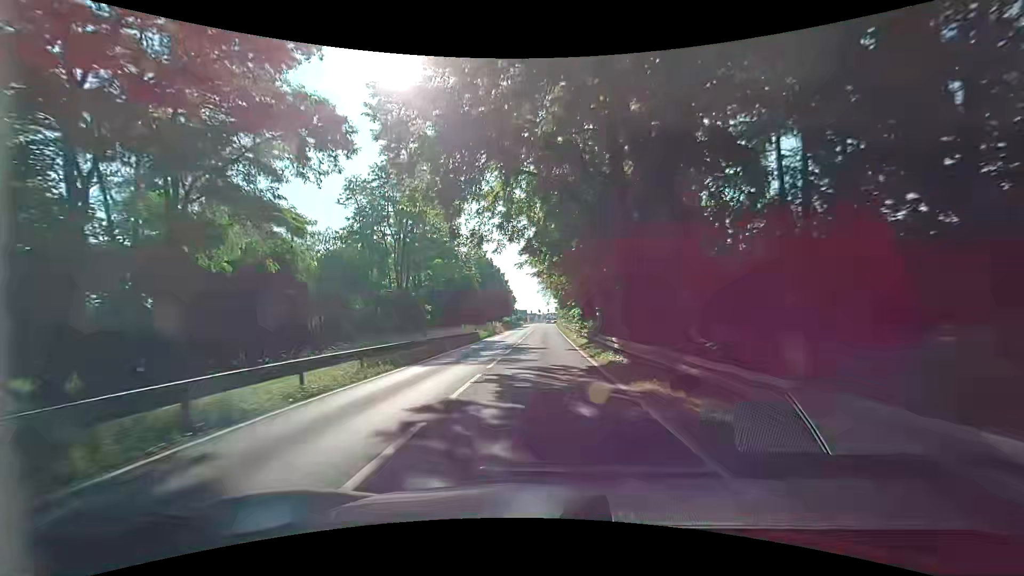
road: primary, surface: asphalt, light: Day
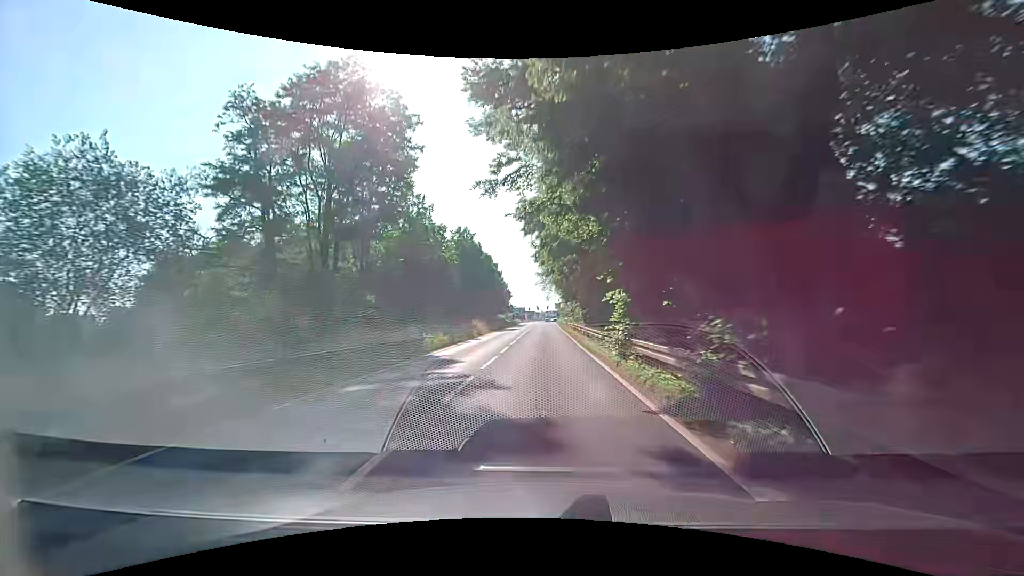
(+0.2, +19.3) m; 0°
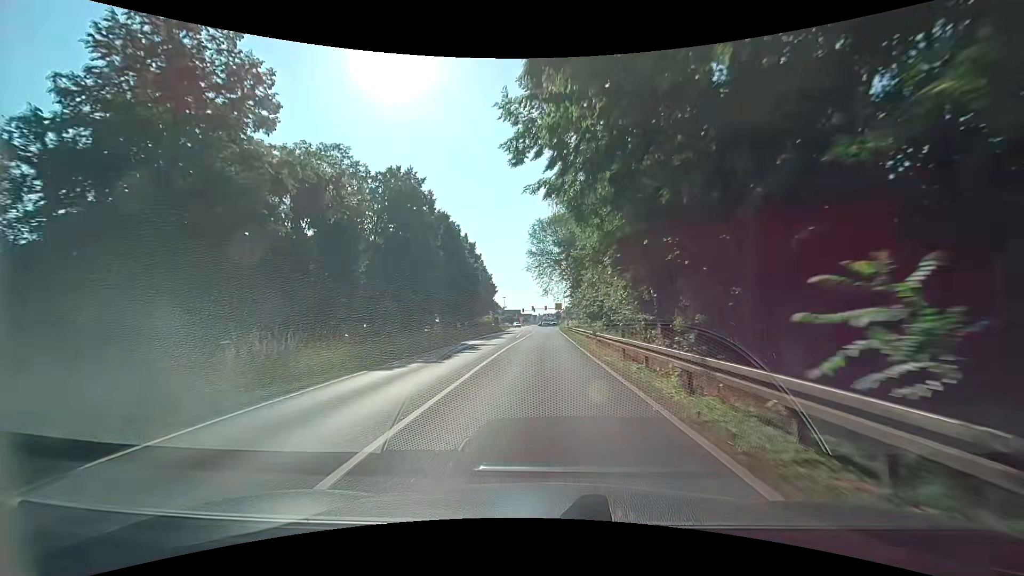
(+0.6, +37.7) m; +2°
(0, +10) (0, +20) (0, +30) (-1, +40) (-1, +50) (-1, +60) (-1, +70) (-1, +80) (-2, +90) (-3, +100) m
